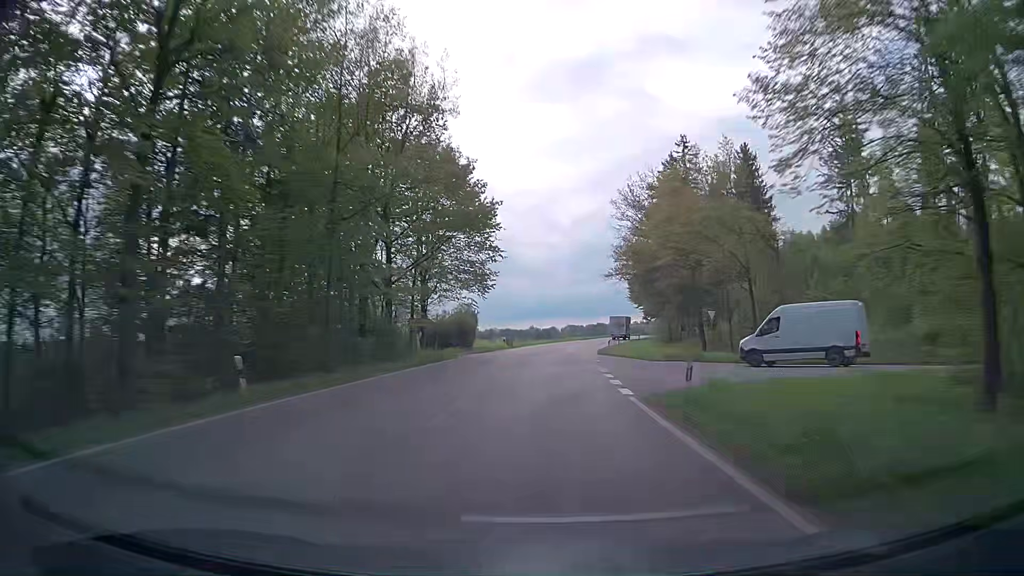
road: secondary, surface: asphalt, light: Day
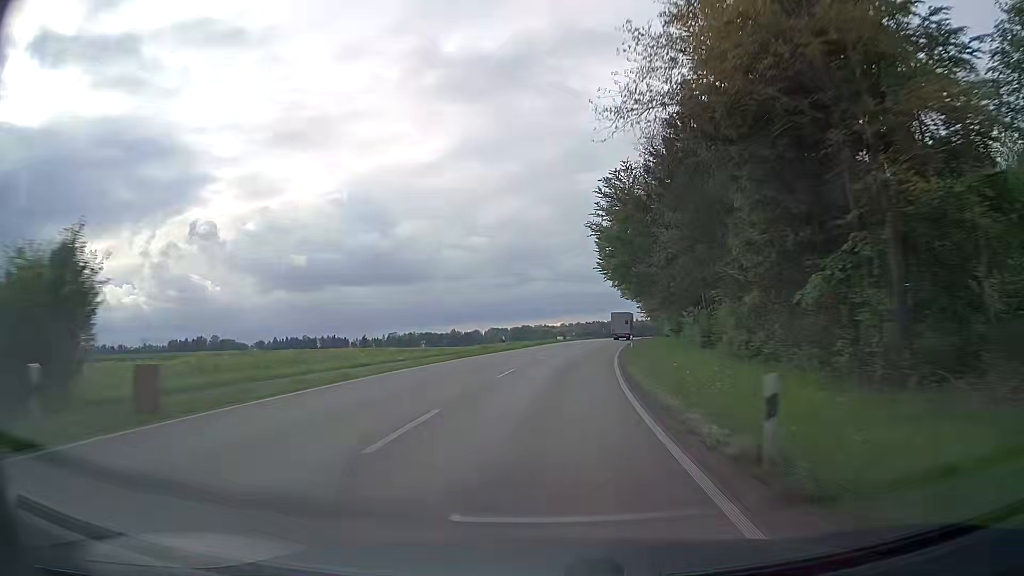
(+2.1, +50.2) m; +6°
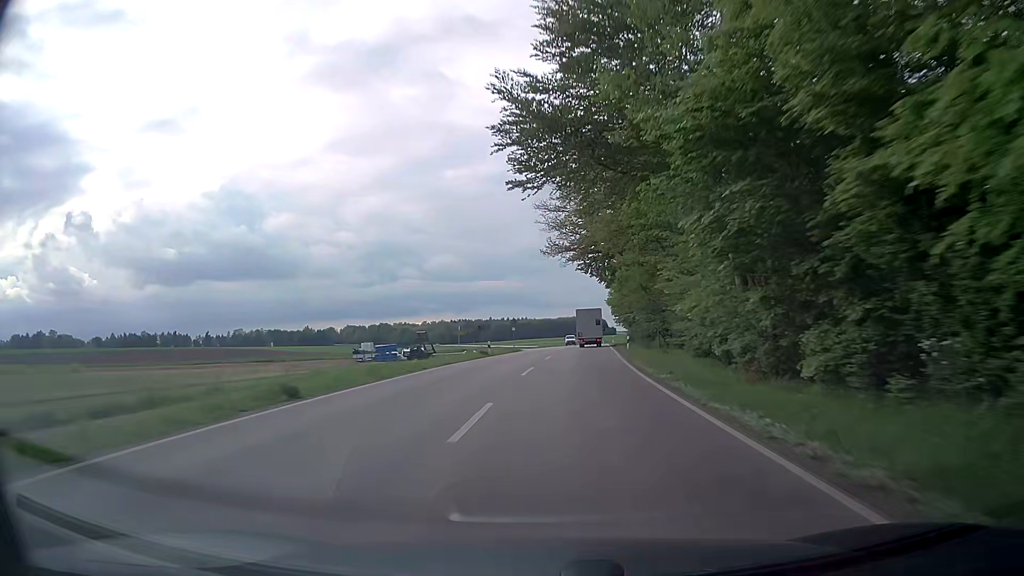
(+9.1, +81.8) m; +11°
(0, +10) (0, +20) (+1, +30) (+2, +40) (+3, +50) (+4, +60) (+4, +70) (+5, +80) (+6, +90) (+7, +100) m
